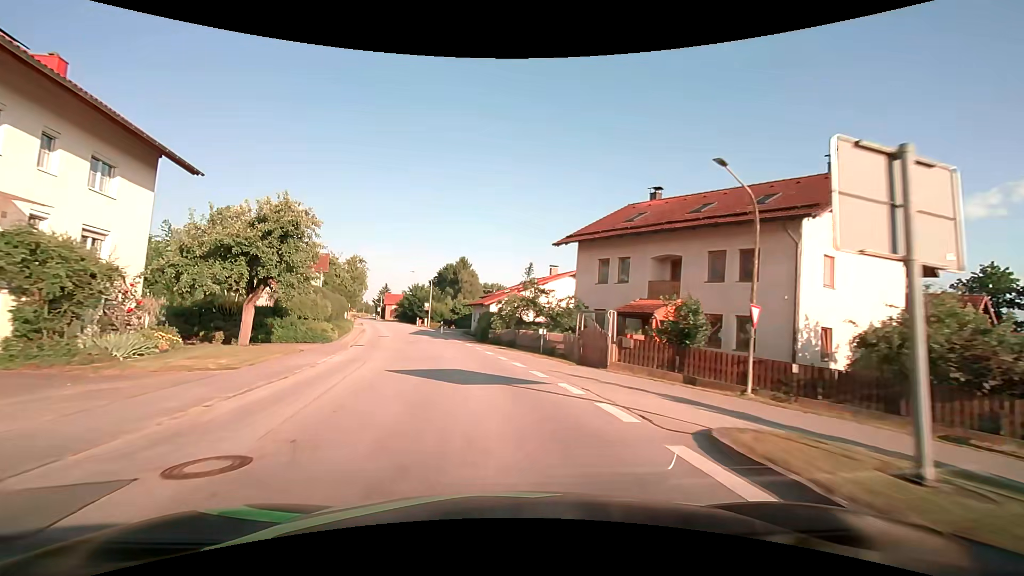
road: secondary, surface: asphalt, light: Day
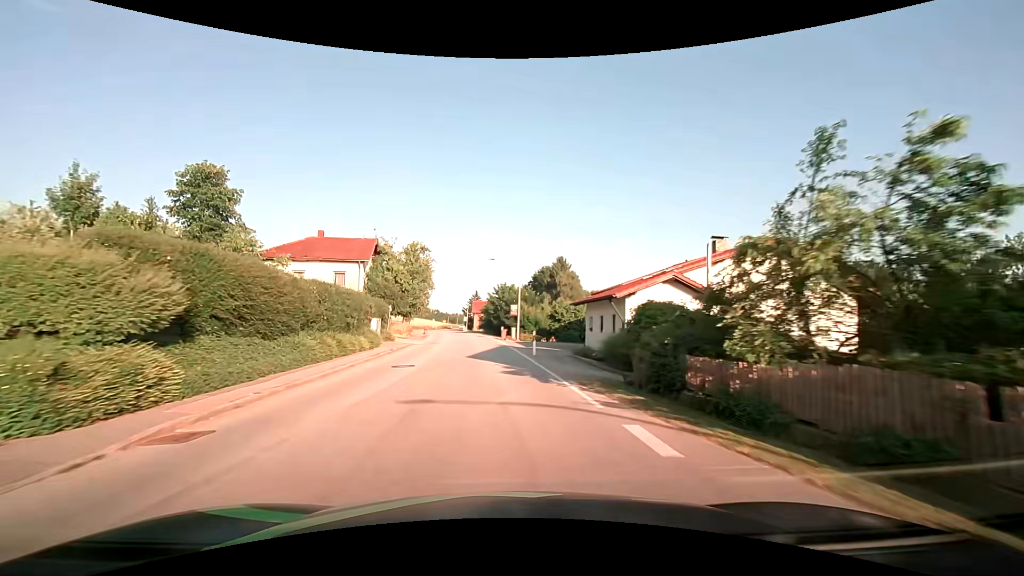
(-2.4, +22.4) m; -11°
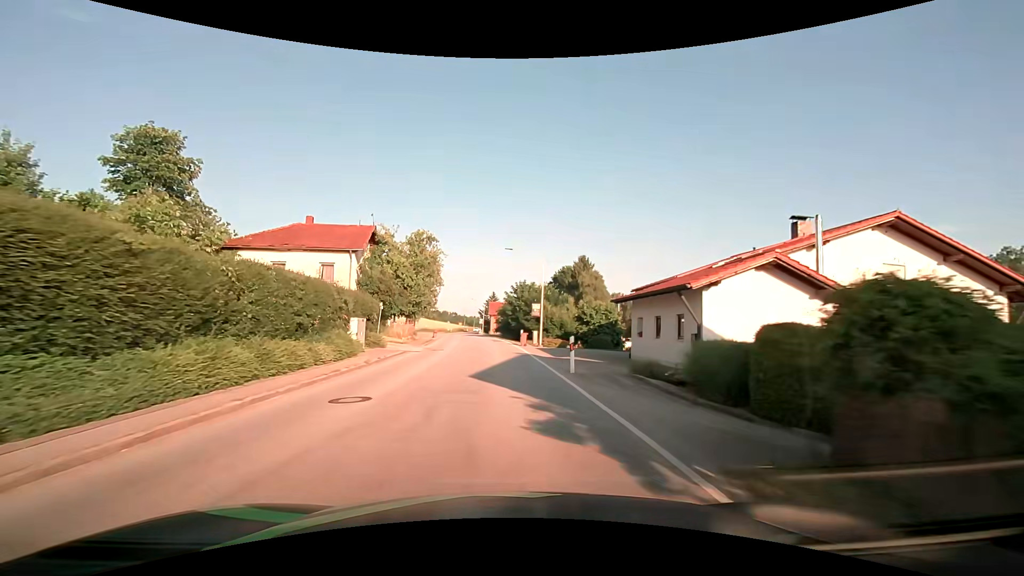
(-0.2, +7.5) m; -2°
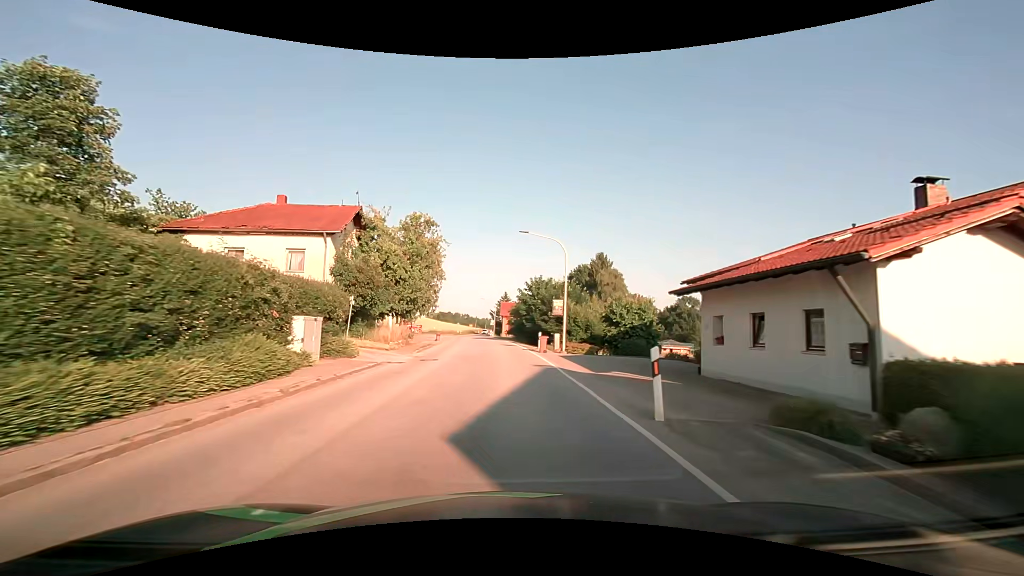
(-0.1, +7.5) m; -1°
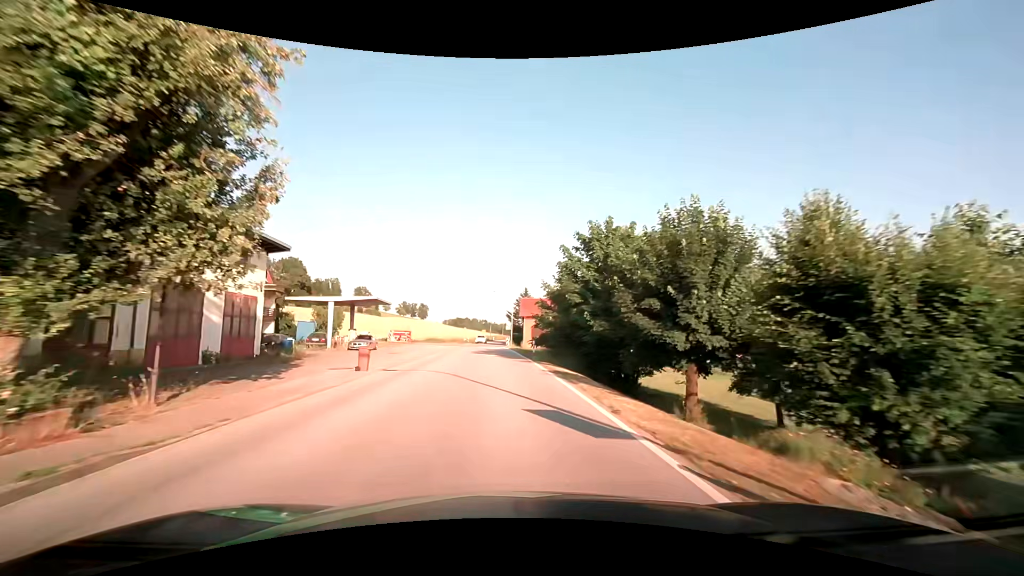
(-0.5, +30.1) m; -2°
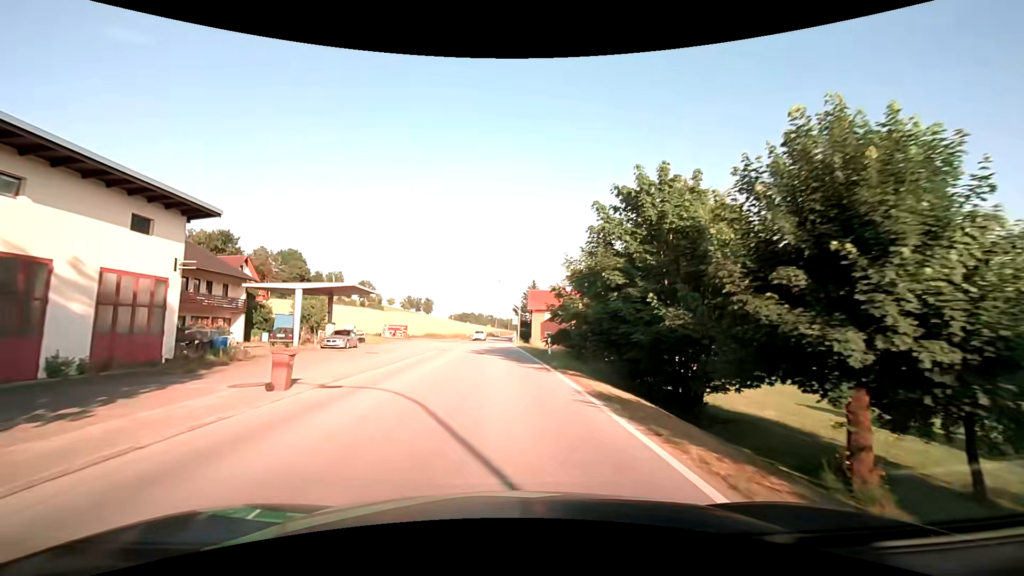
(0.0, +7.5) m; -1°
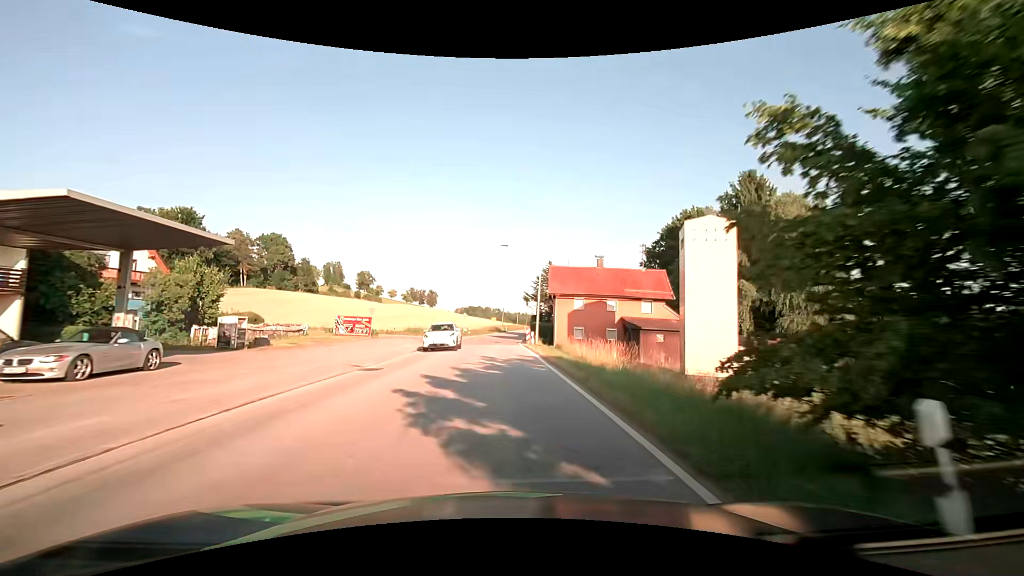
(-0.3, +21.8) m; -1°
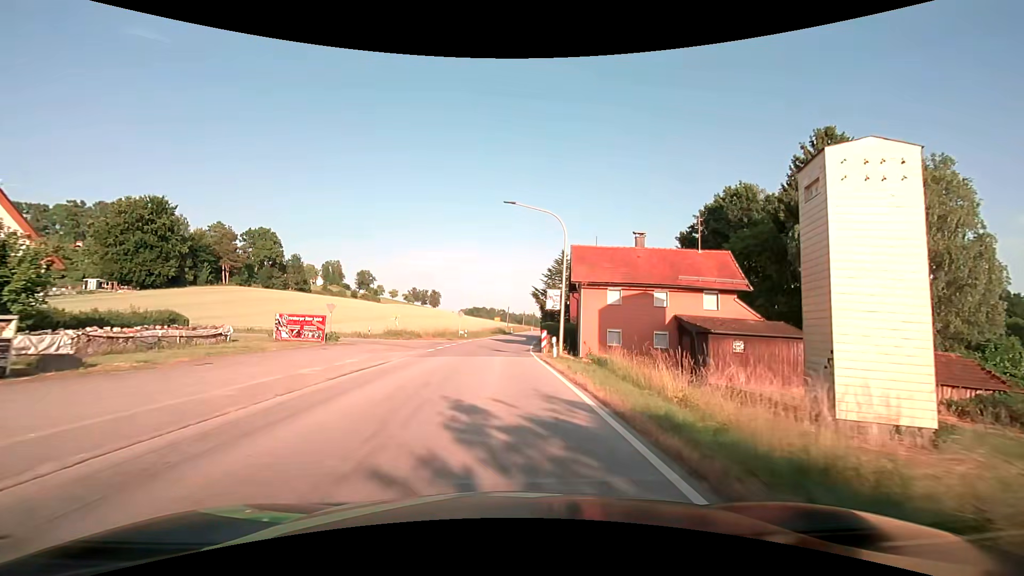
(0.0, +12.8) m; 0°
